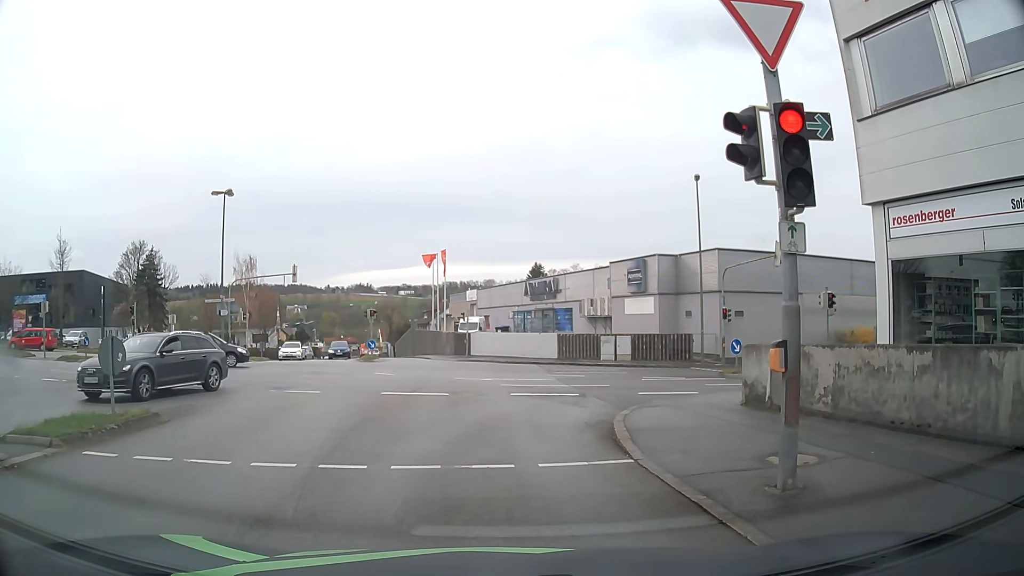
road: residential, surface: asphalt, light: Day
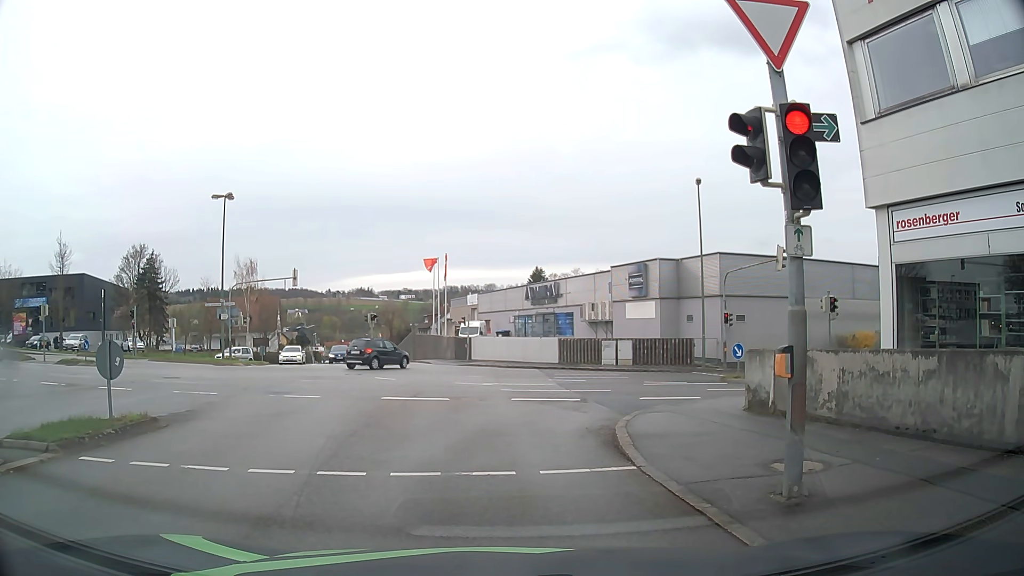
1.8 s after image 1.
(0.0, +0.2) m; 0°
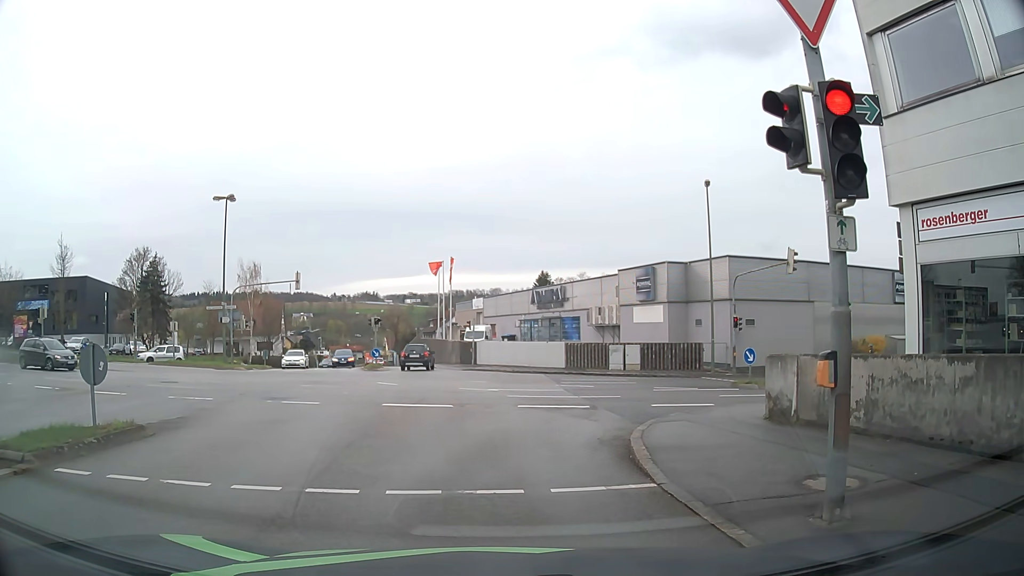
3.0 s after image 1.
(0.0, +0.7) m; 0°
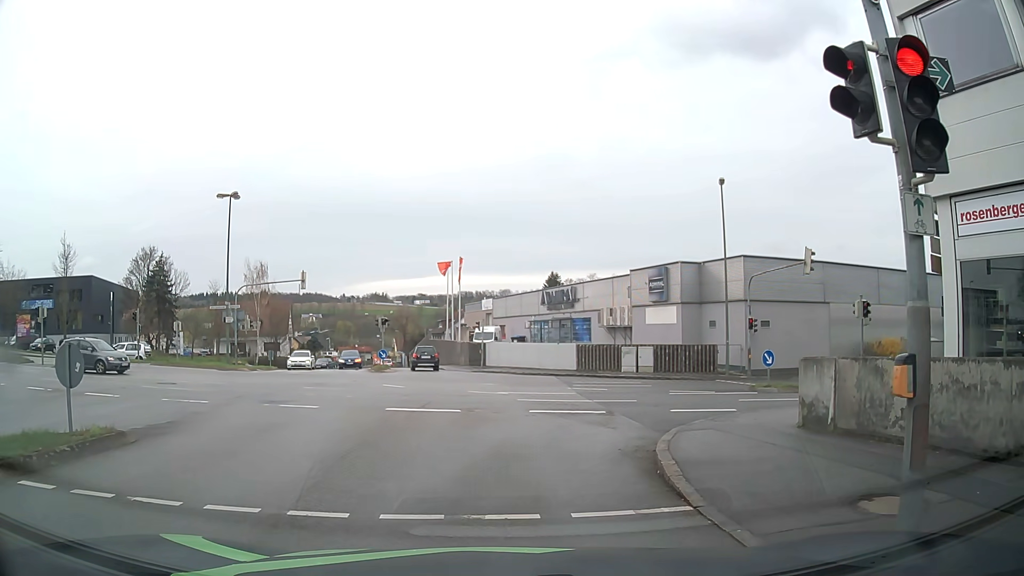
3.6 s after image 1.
(+0.1, +1.0) m; -2°
